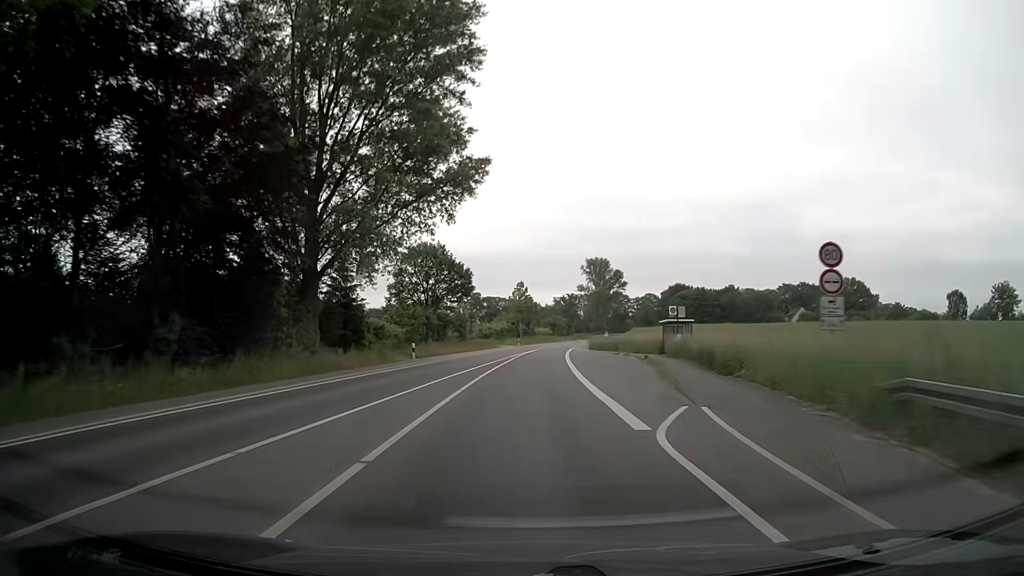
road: secondary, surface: asphalt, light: Day
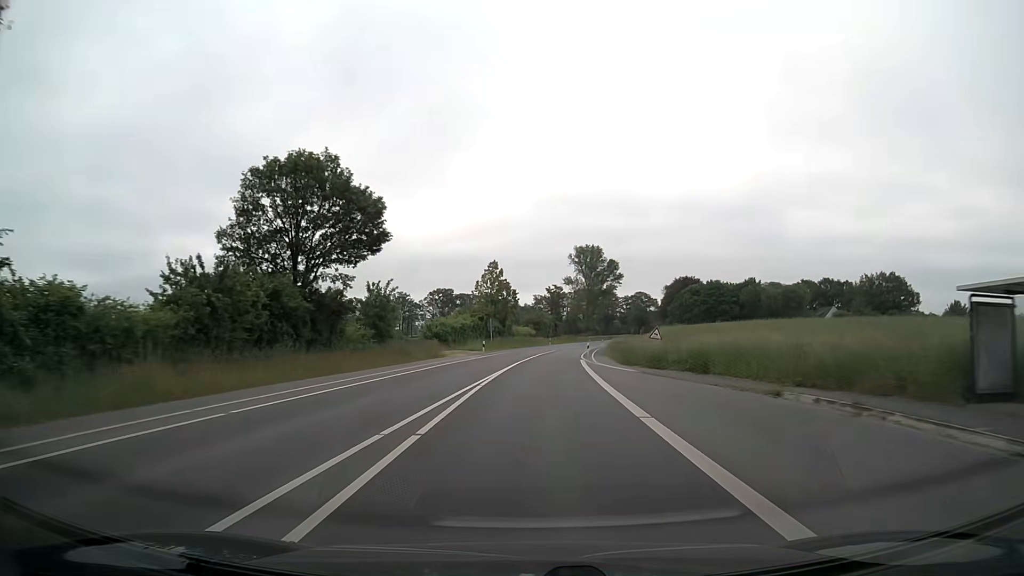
(+0.3, +38.2) m; +2°
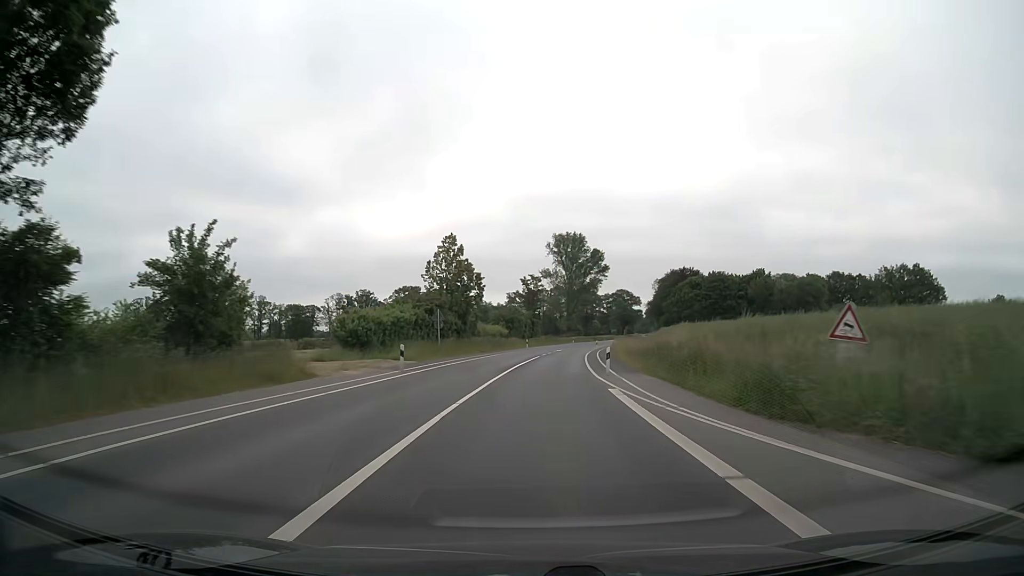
(+0.4, +25.4) m; +2°
(0, +10) (0, +20) (+1, +30) (+1, +40) (+2, +50) (+3, +60) (+4, +70) (+6, +80) (+7, +90) (+9, +99) m
